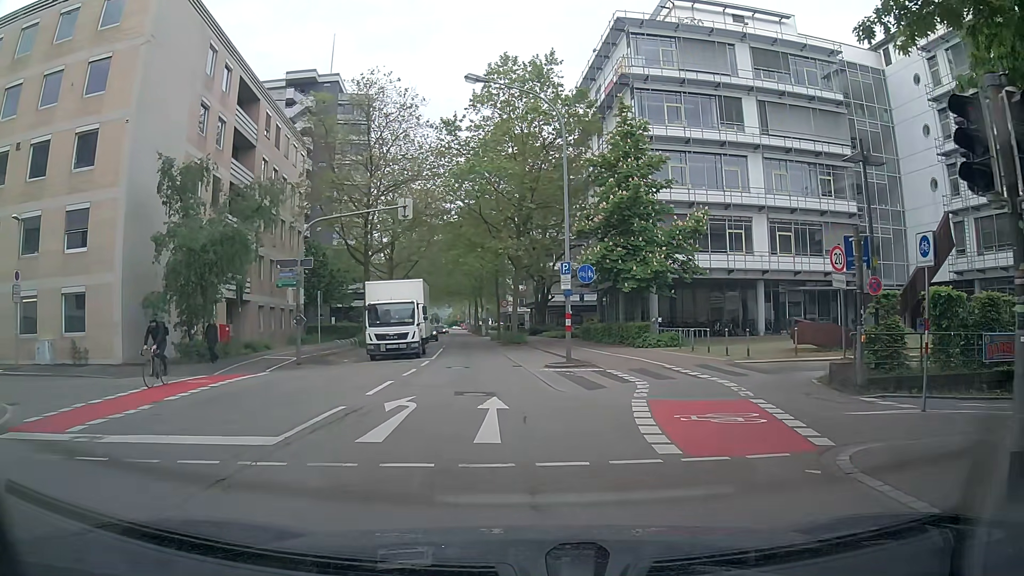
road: secondary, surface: asphalt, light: Day
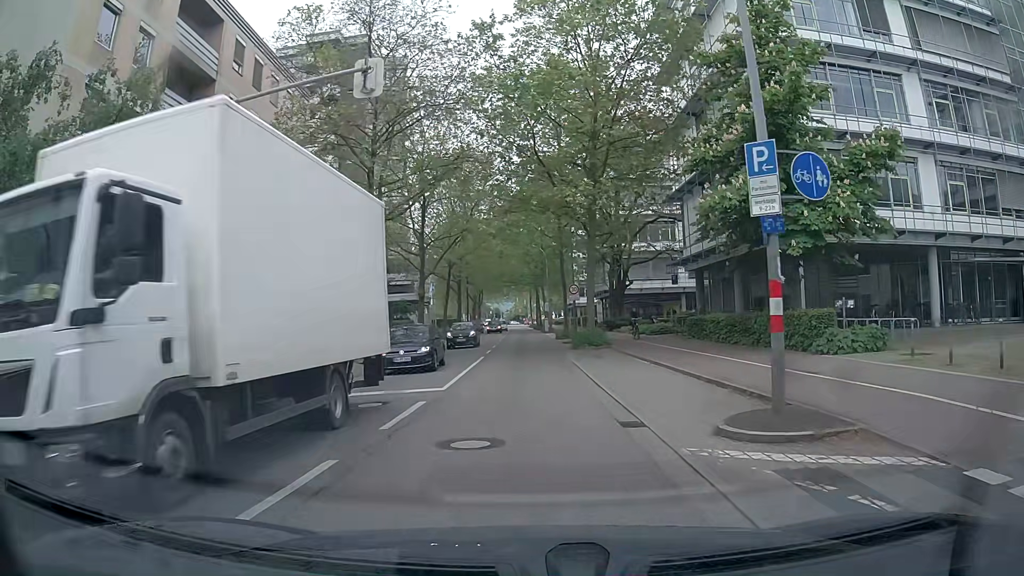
(-0.2, +14.4) m; -3°
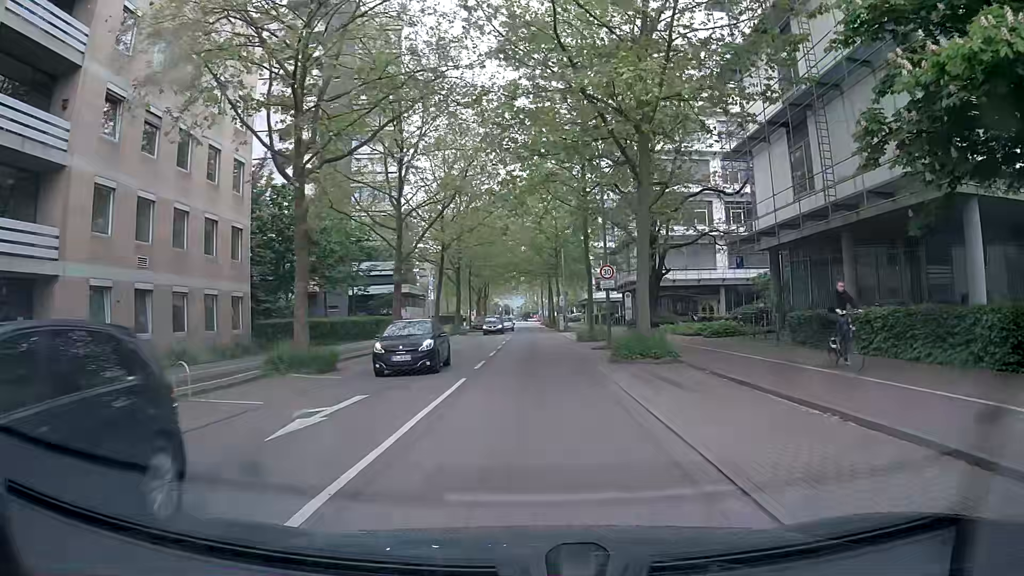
(-0.1, +11.7) m; -1°
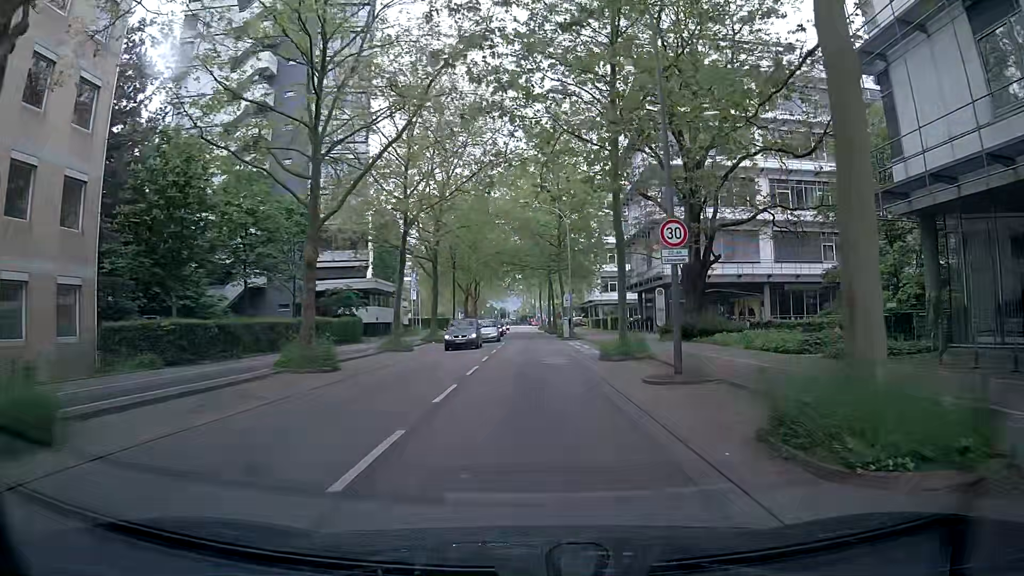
(0.0, +13.4) m; +1°
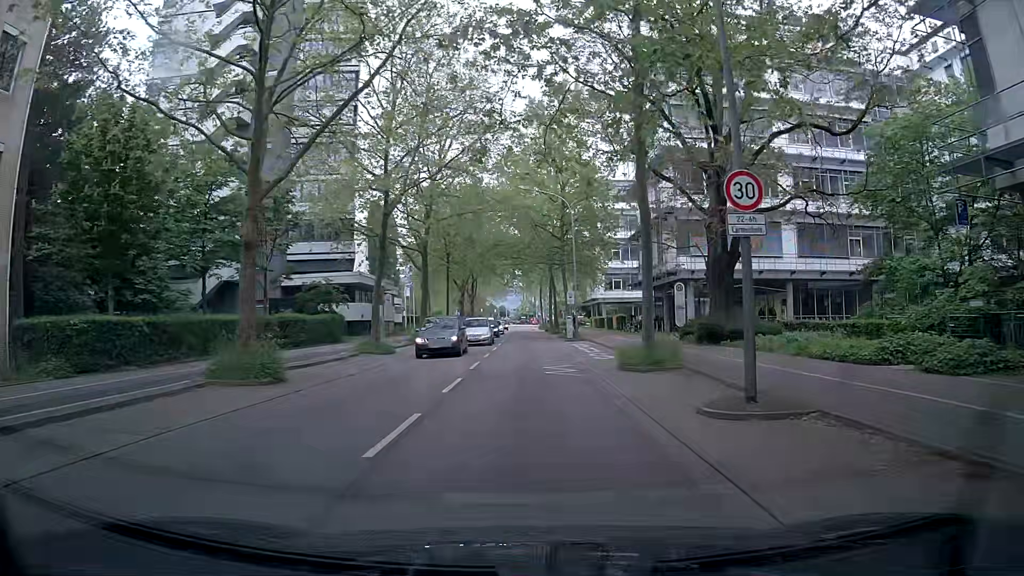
(-0.1, +4.8) m; 0°
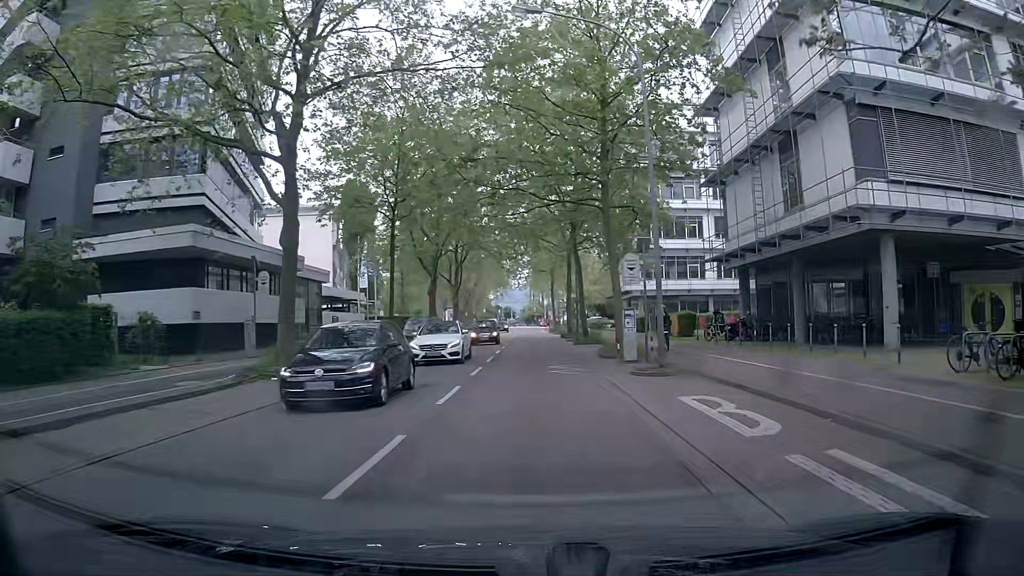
(-0.3, +25.8) m; -1°
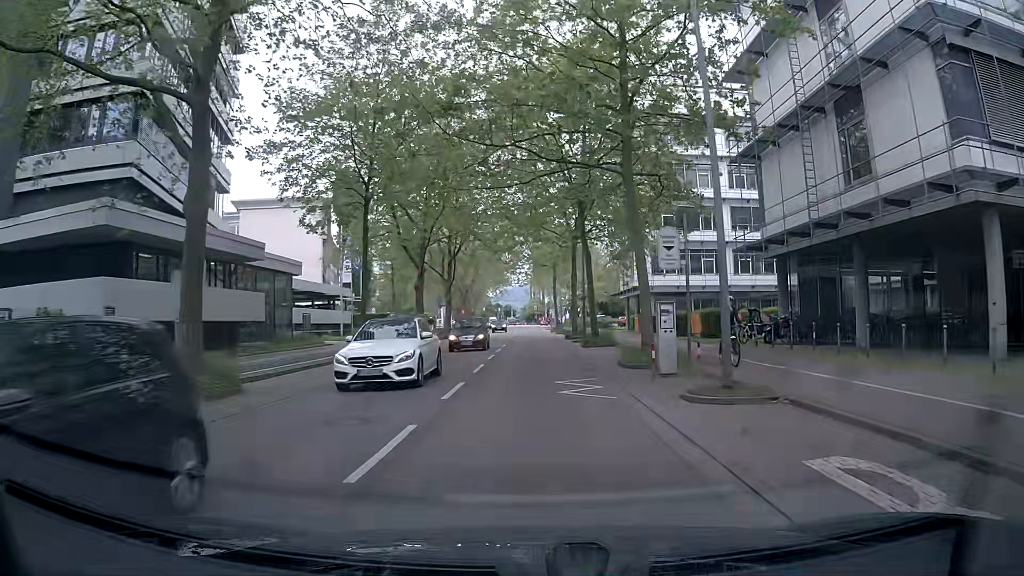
(-0.1, +5.6) m; -1°
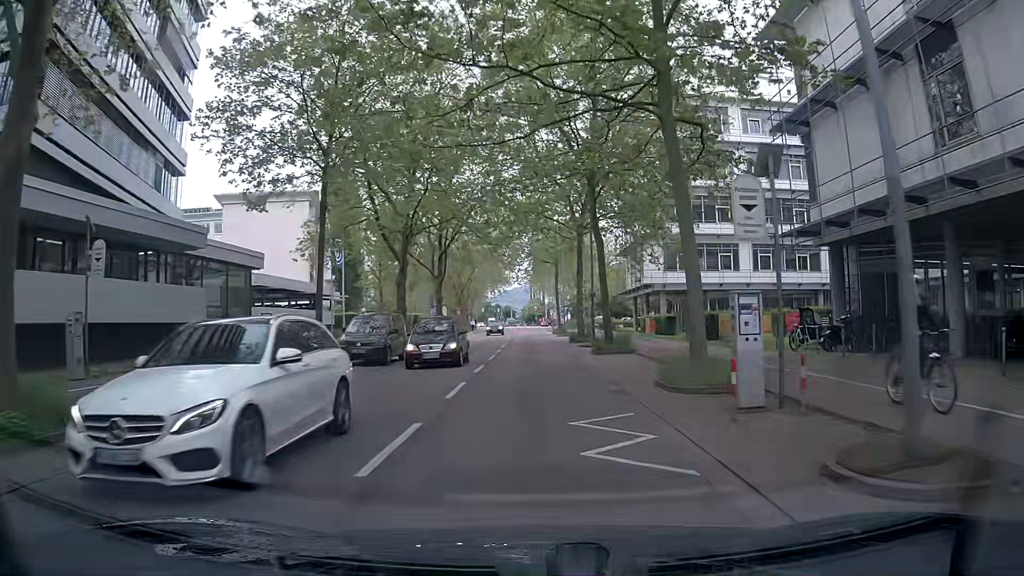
(0.0, +5.8) m; +1°
(0, +10) (0, +20) (0, +30) (0, +40) (0, +50) (0, +60) (0, +70) (0, +80) (0, +90) (+1, +100) m
